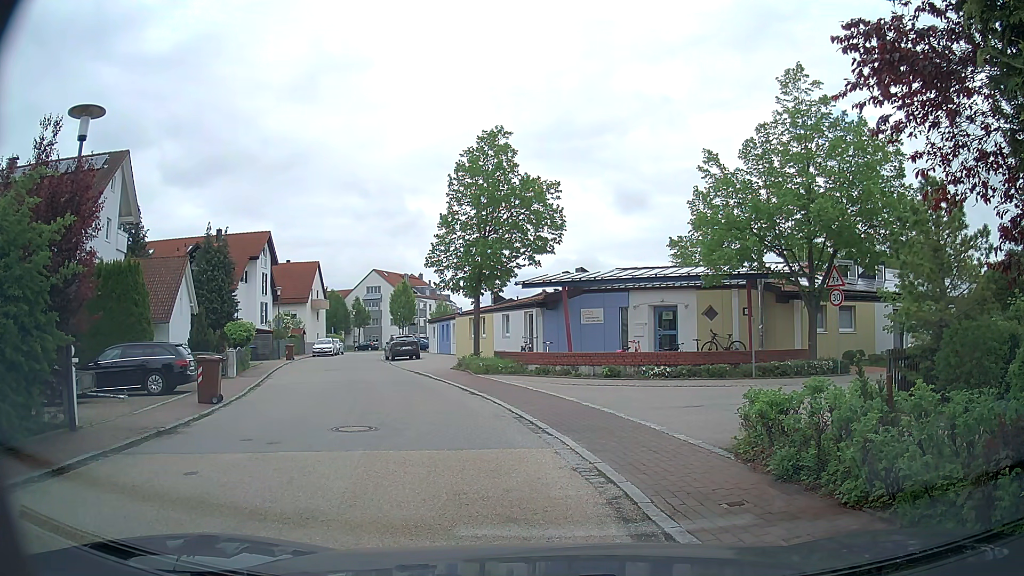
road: residential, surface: asphalt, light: Day
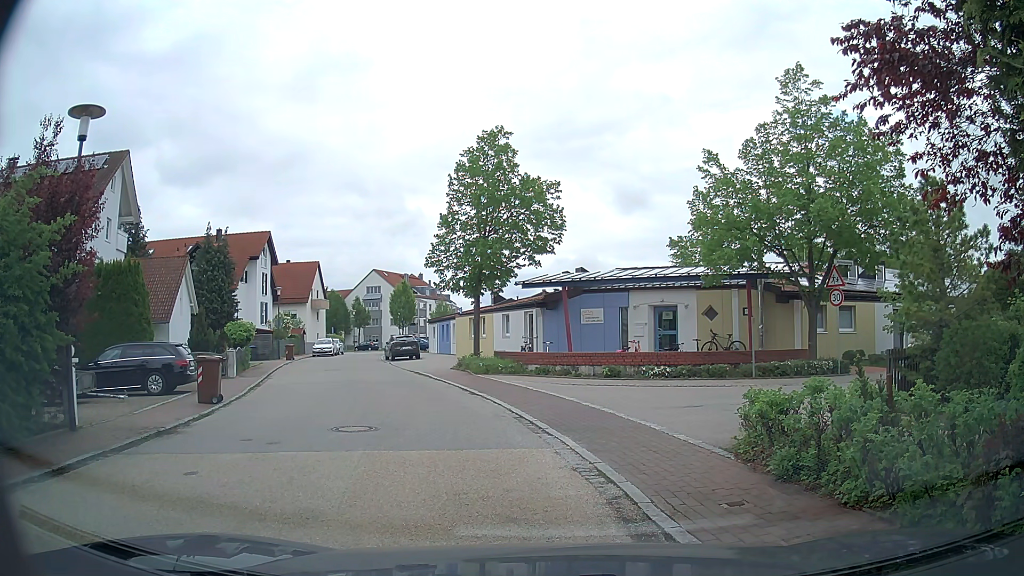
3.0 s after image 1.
(0.0, 0.0) m; 0°
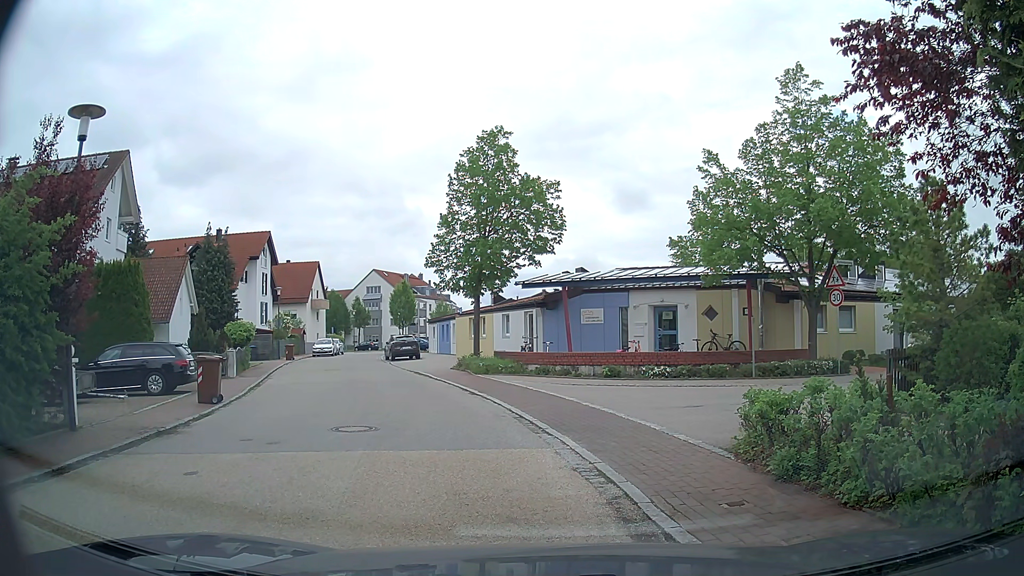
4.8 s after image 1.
(0.0, 0.0) m; 0°
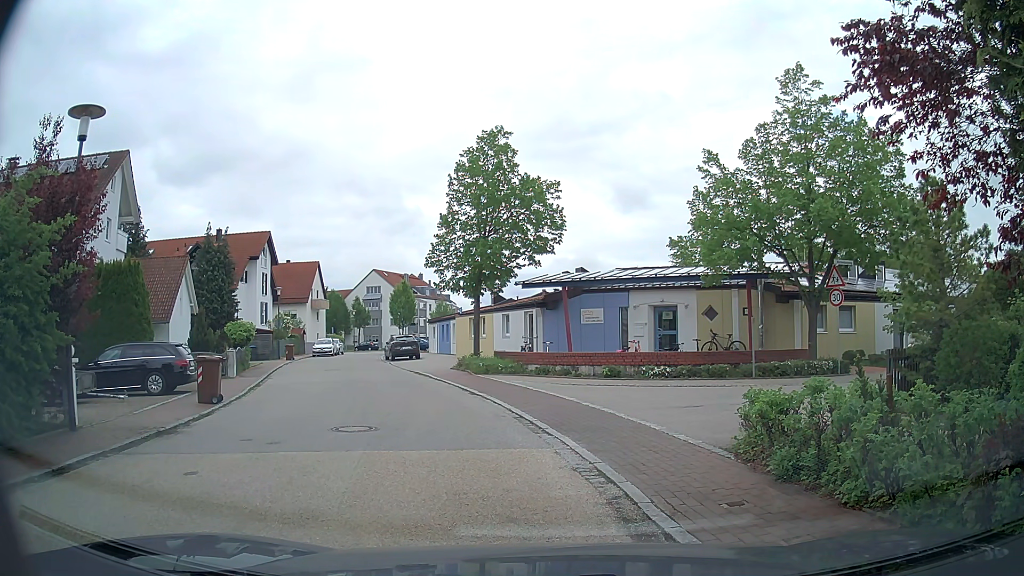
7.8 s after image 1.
(0.0, 0.0) m; 0°
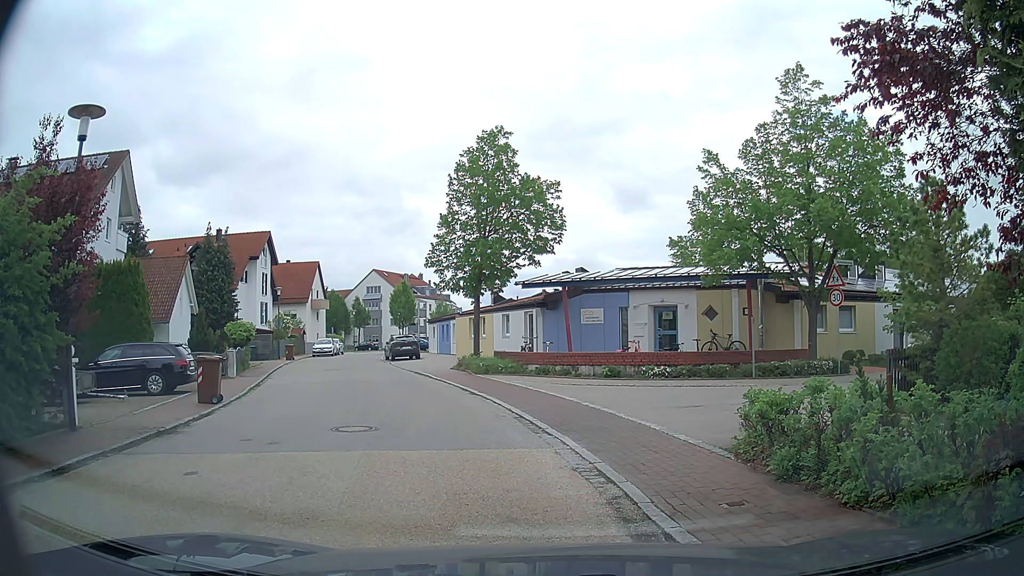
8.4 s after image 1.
(0.0, 0.0) m; 0°
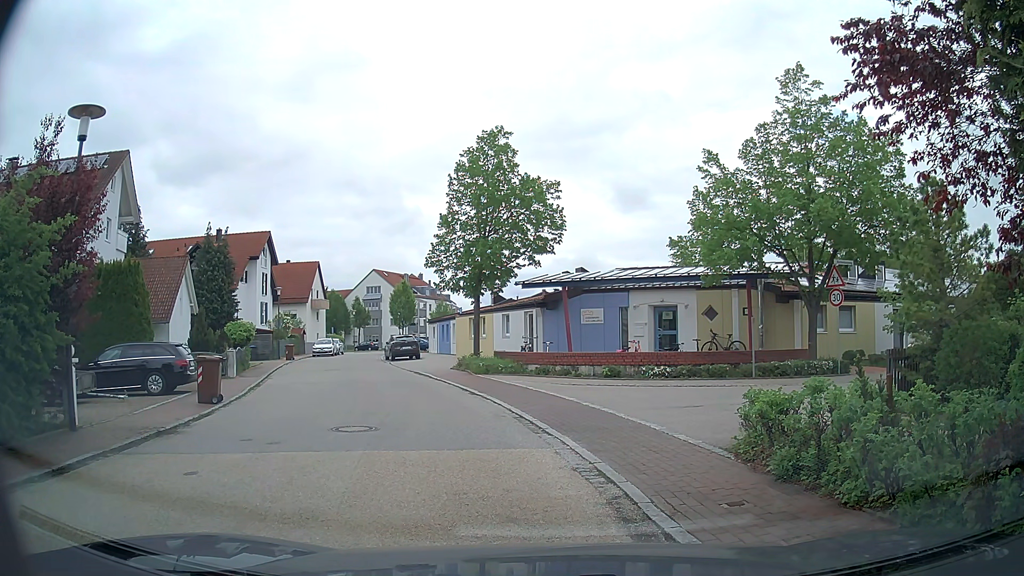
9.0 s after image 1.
(0.0, 0.0) m; 0°
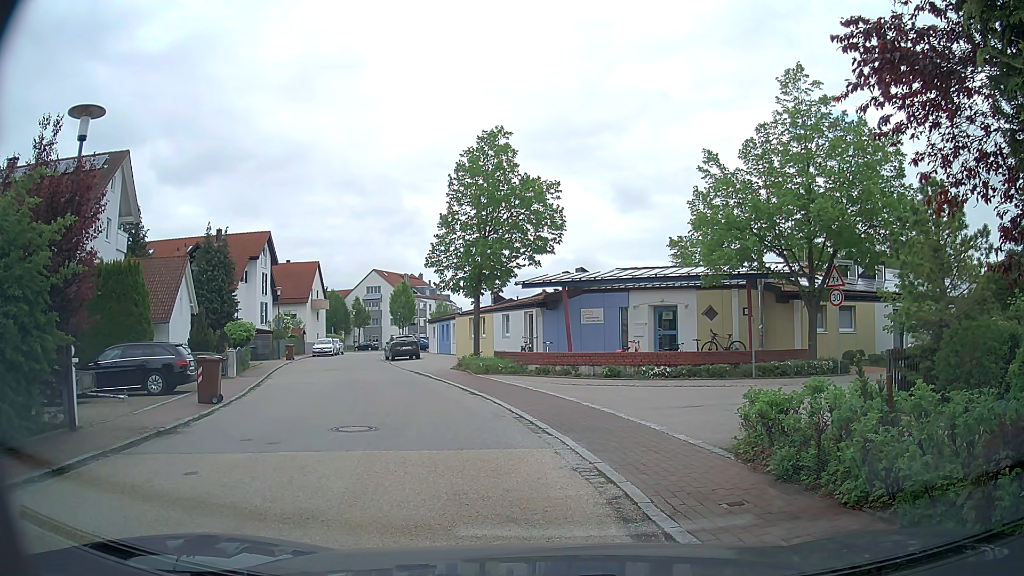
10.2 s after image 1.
(0.0, 0.0) m; 0°
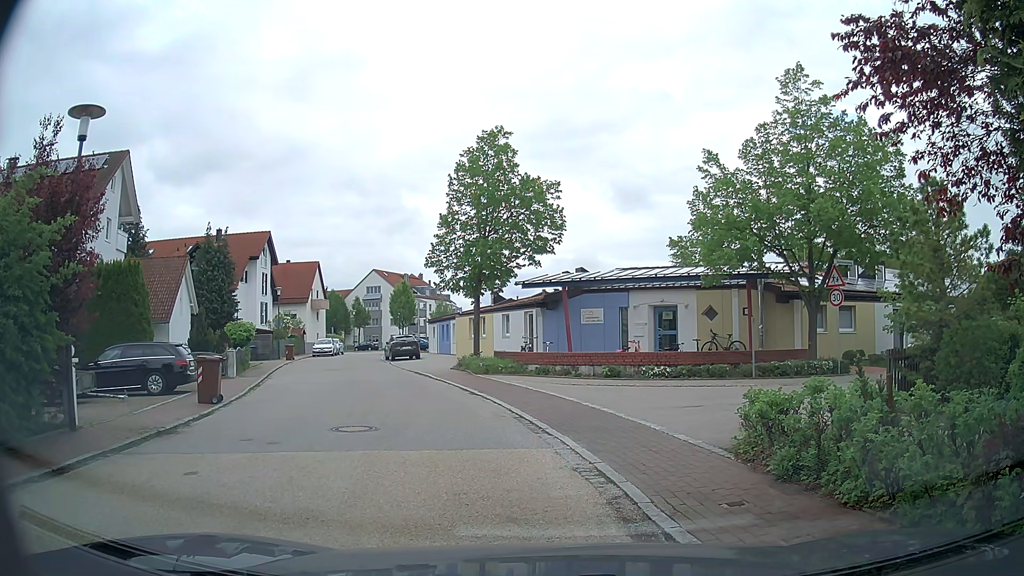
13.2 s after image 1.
(0.0, 0.0) m; 0°
